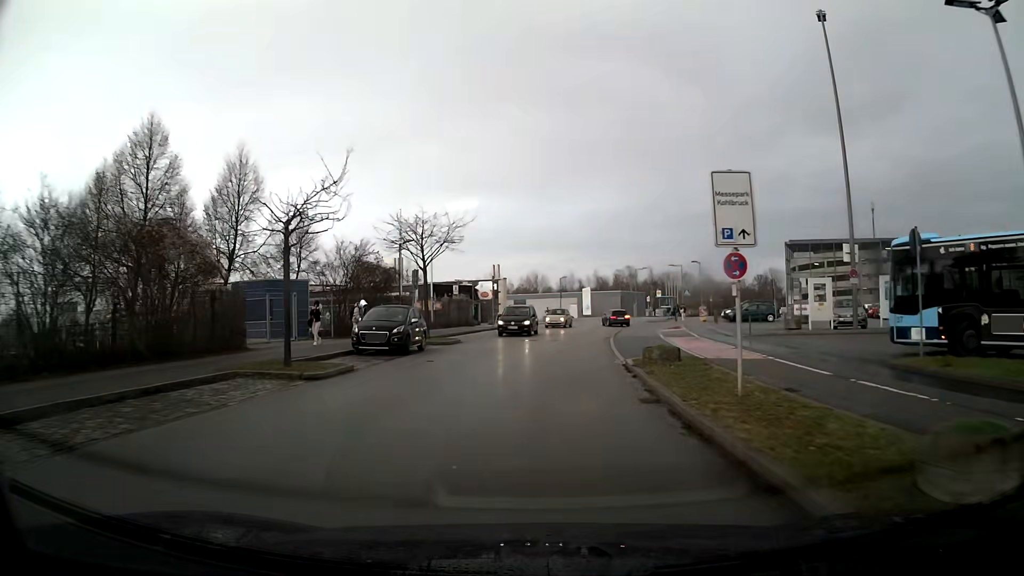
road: residential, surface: asphalt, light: Day
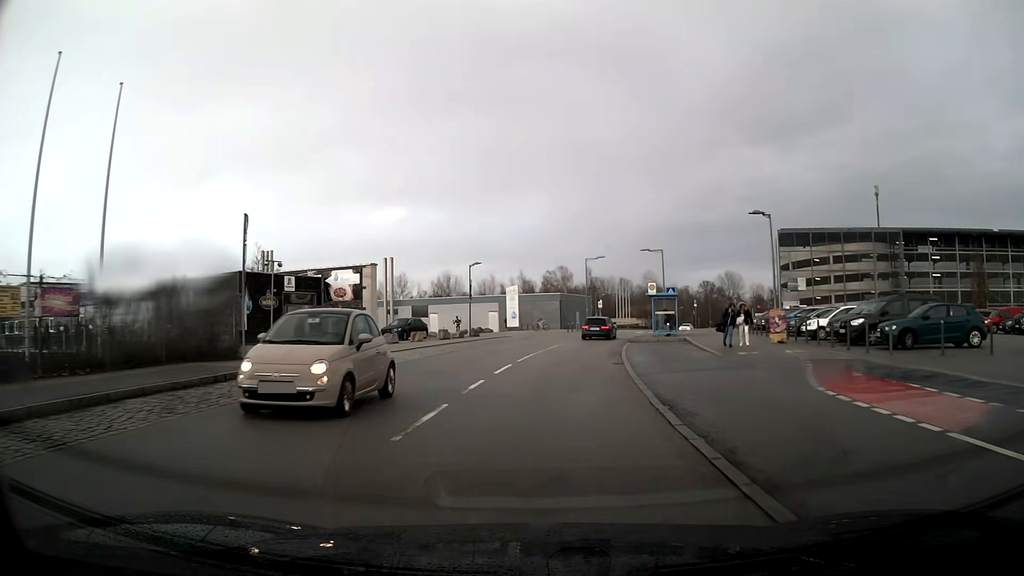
(+1.9, +32.9) m; +6°
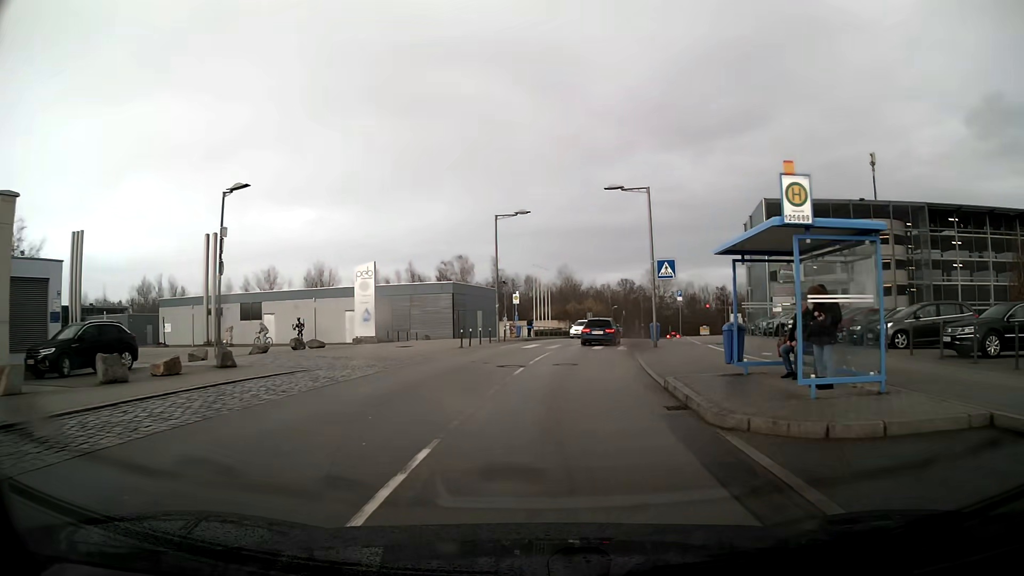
(+1.7, +28.9) m; +9°
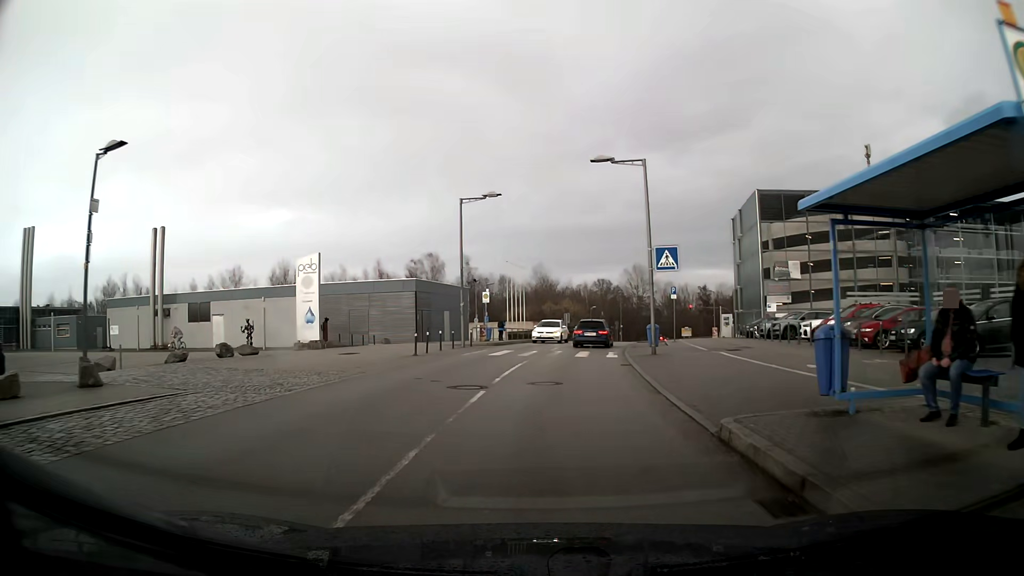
(+0.1, +5.6) m; +2°
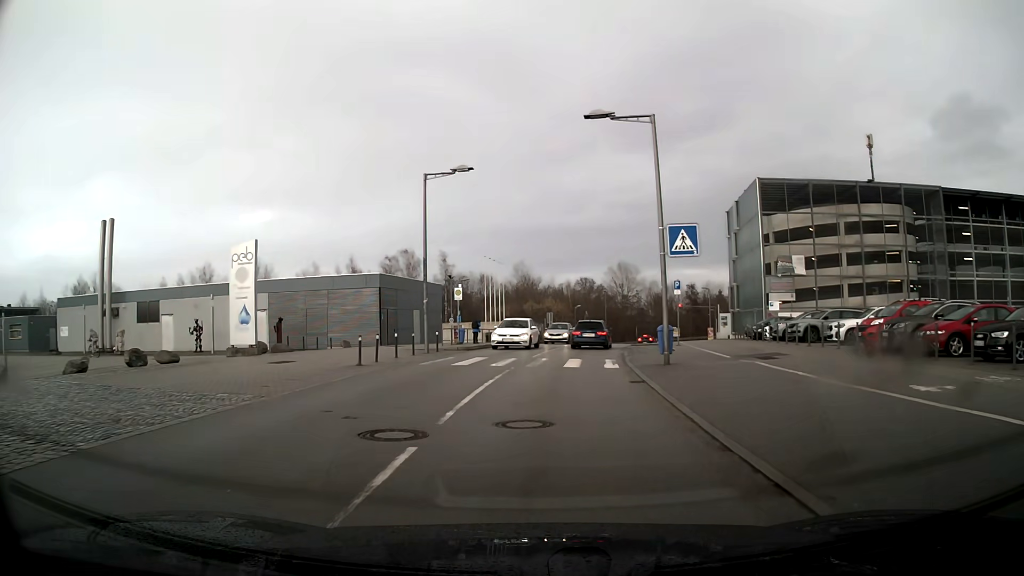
(+0.1, +5.5) m; +2°
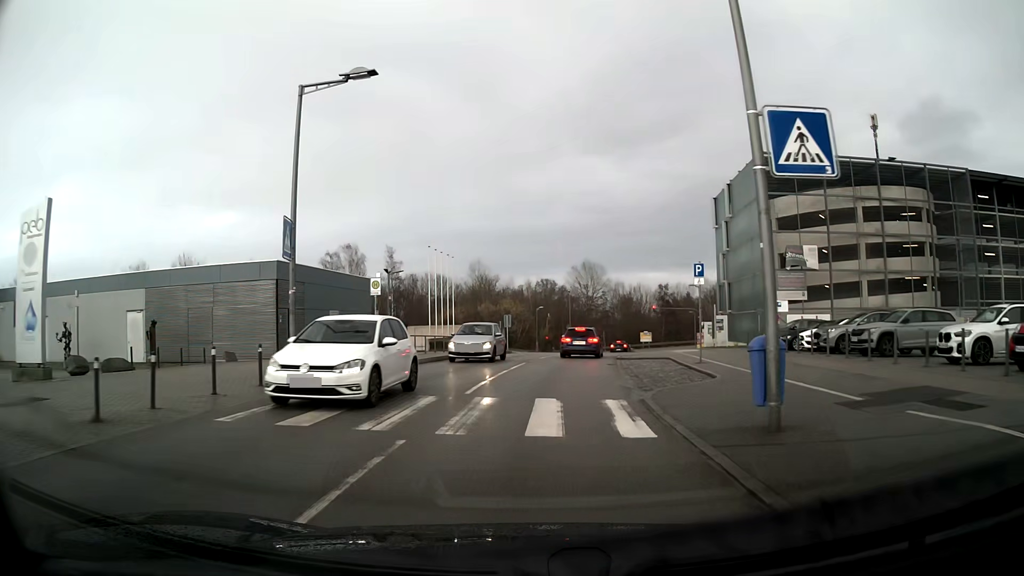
(+0.3, +11.0) m; +3°
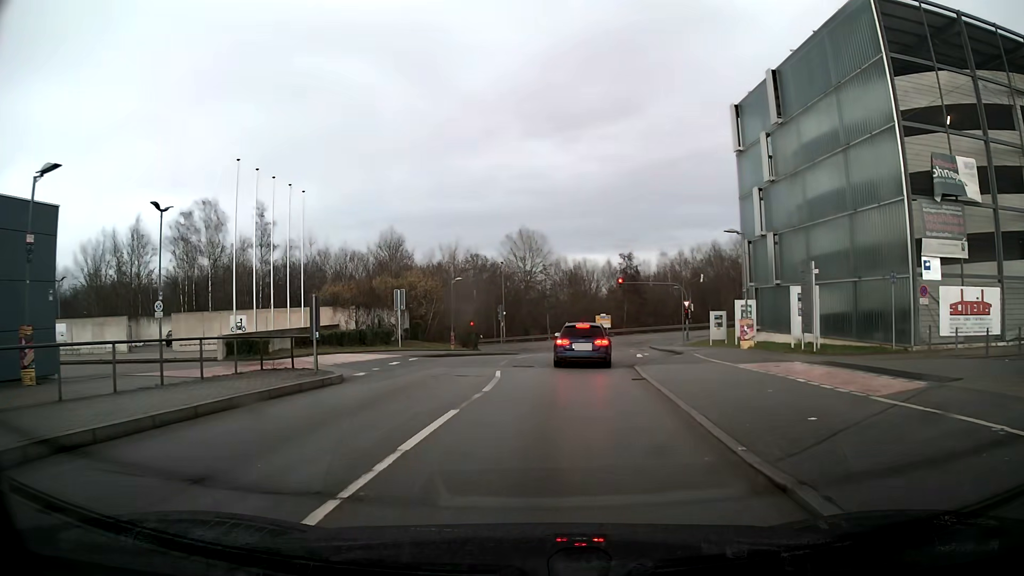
(+1.3, +25.8) m; +5°
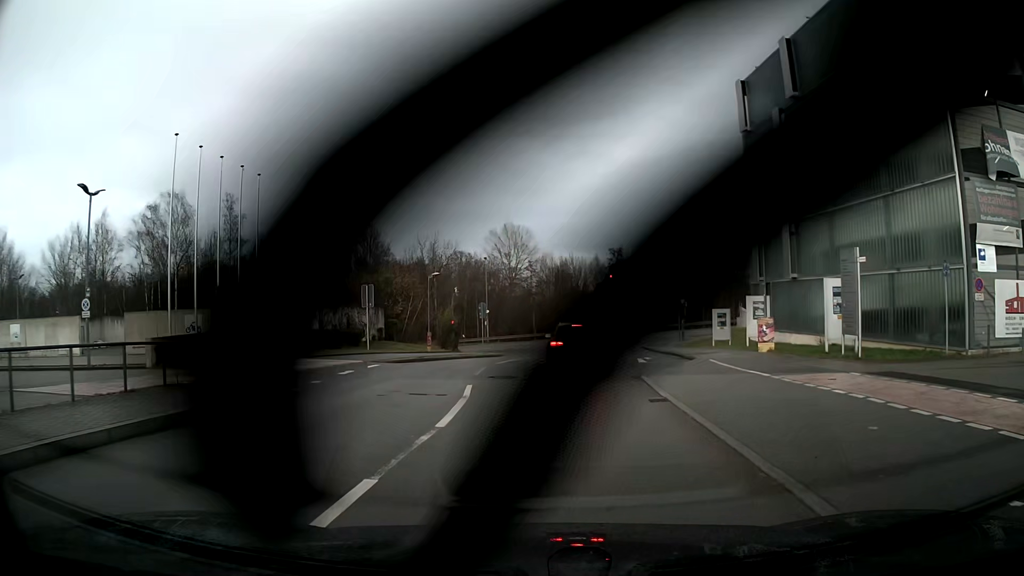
(0.0, +4.3) m; +1°
(0, +10) (+2, +20) (+4, +30) (+5, +40) (+6, +50) (+7, +59) (+12, +68) (+22, +69) (+32, +69) (+42, +69) m
